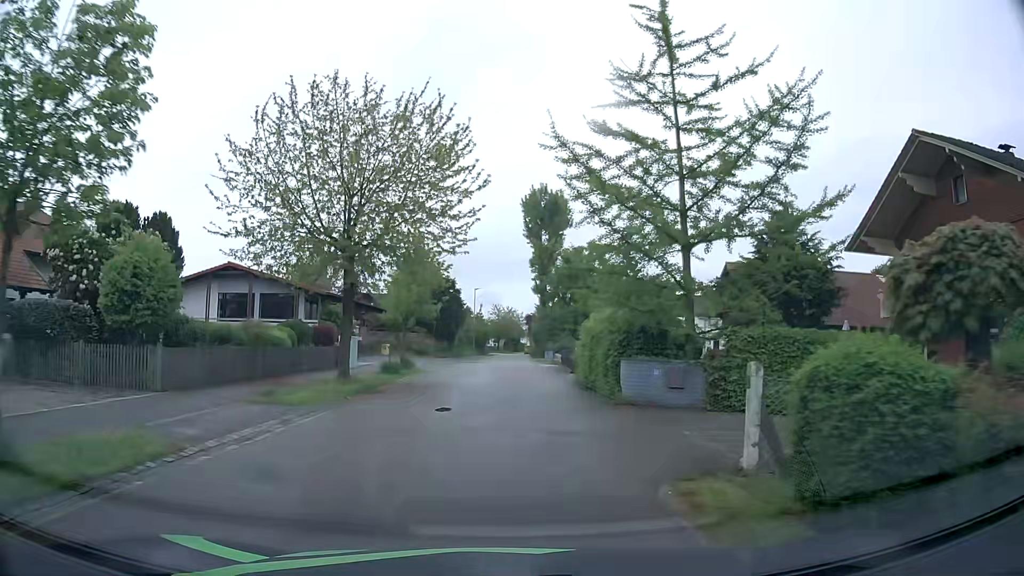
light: Day
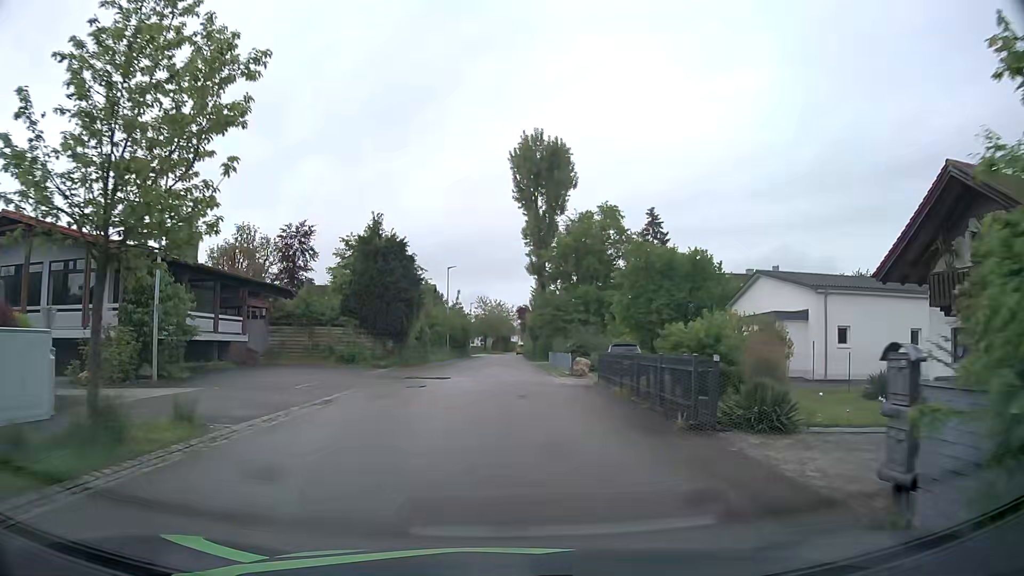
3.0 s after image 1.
(+0.5, +23.2) m; +1°
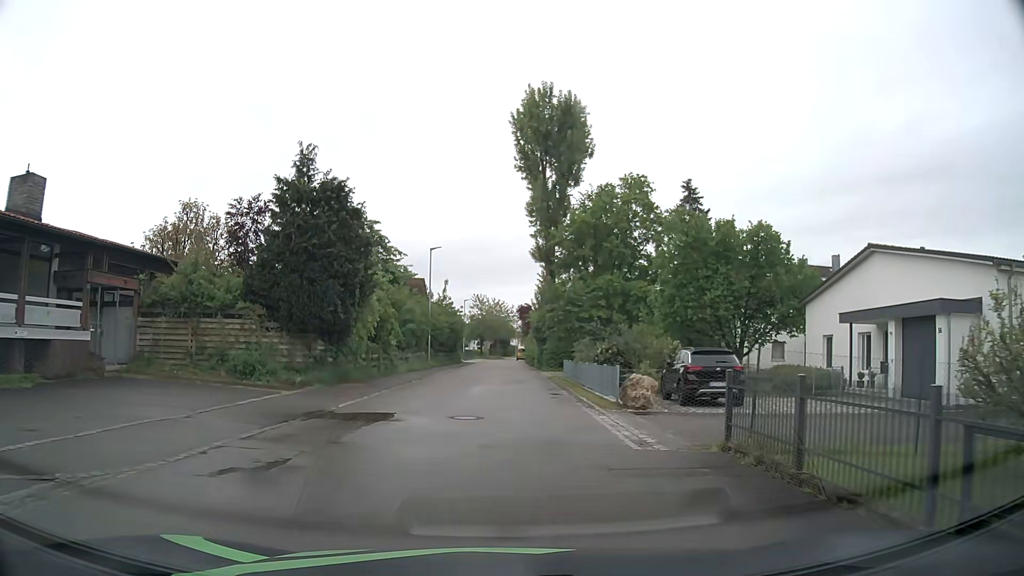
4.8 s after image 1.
(+0.1, +13.8) m; 0°
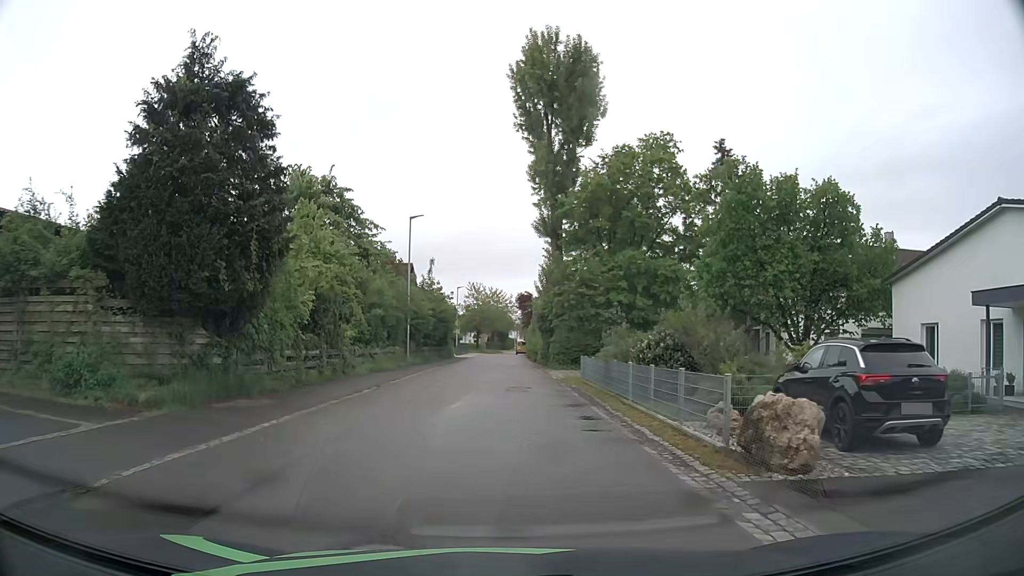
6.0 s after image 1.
(+0.1, +9.2) m; +1°
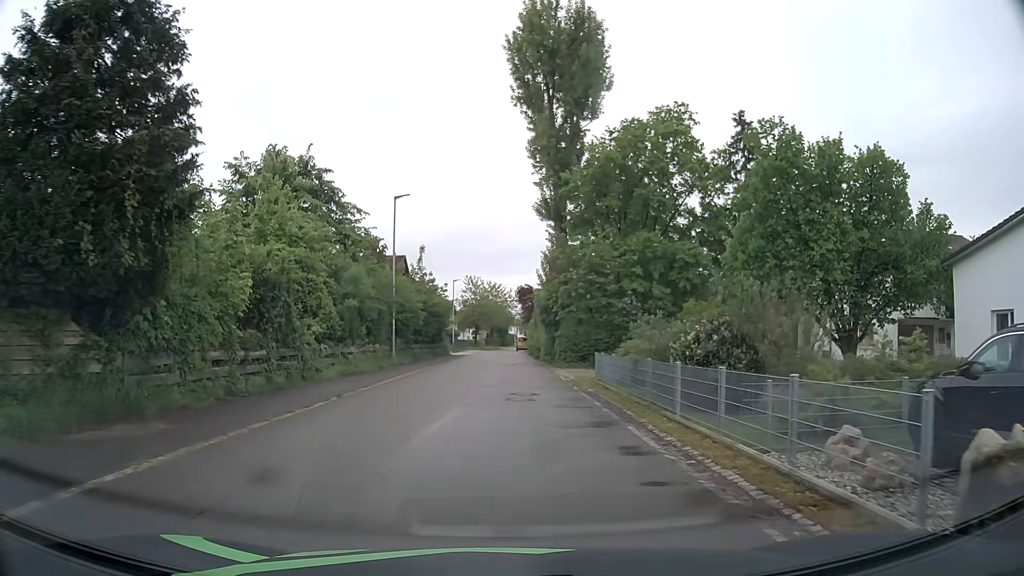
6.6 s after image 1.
(0.0, +4.7) m; 0°
(0, +10) (0, +20) (0, +30) (0, +40) (0, +50) (-1, +60) (-1, +70) (-1, +80) (-1, +90) (-1, +100) m
